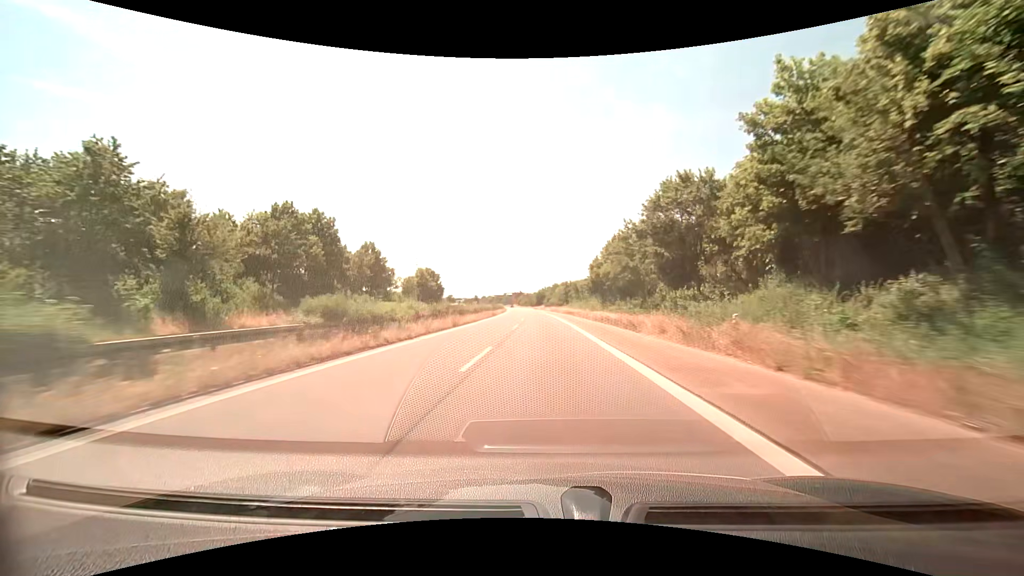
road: trunk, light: Day
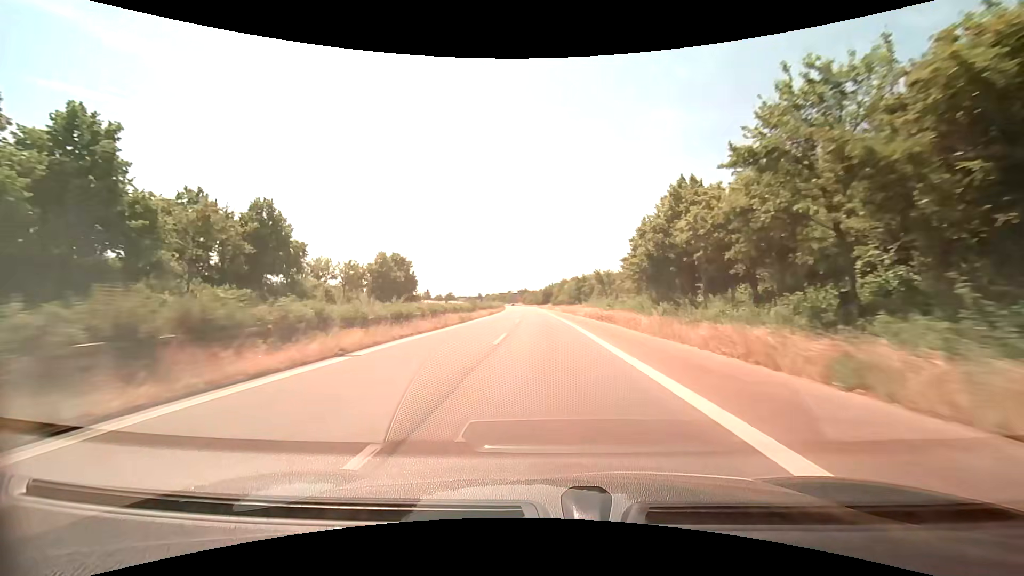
(-0.1, +29.4) m; -1°
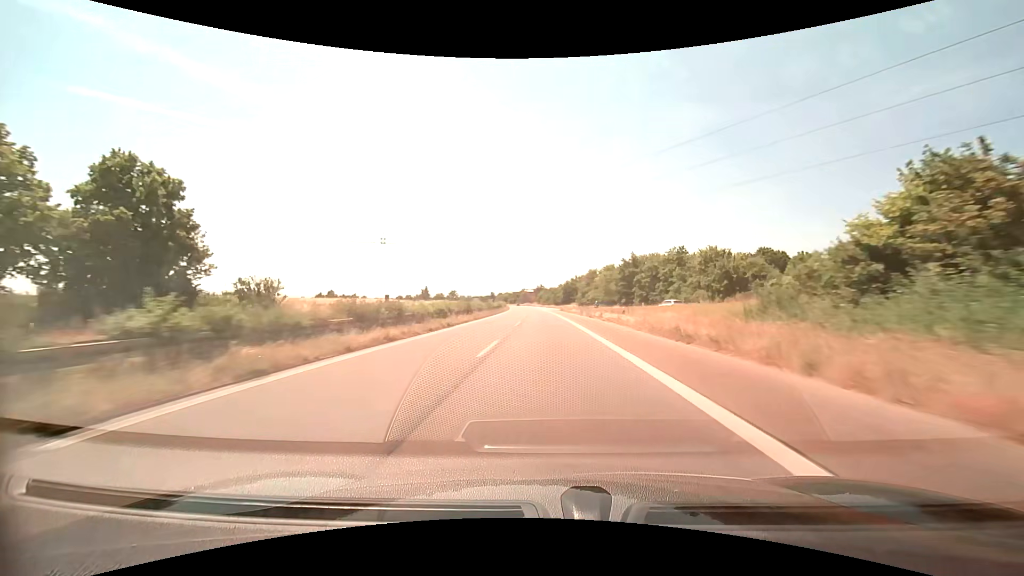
(-0.9, +58.3) m; -2°
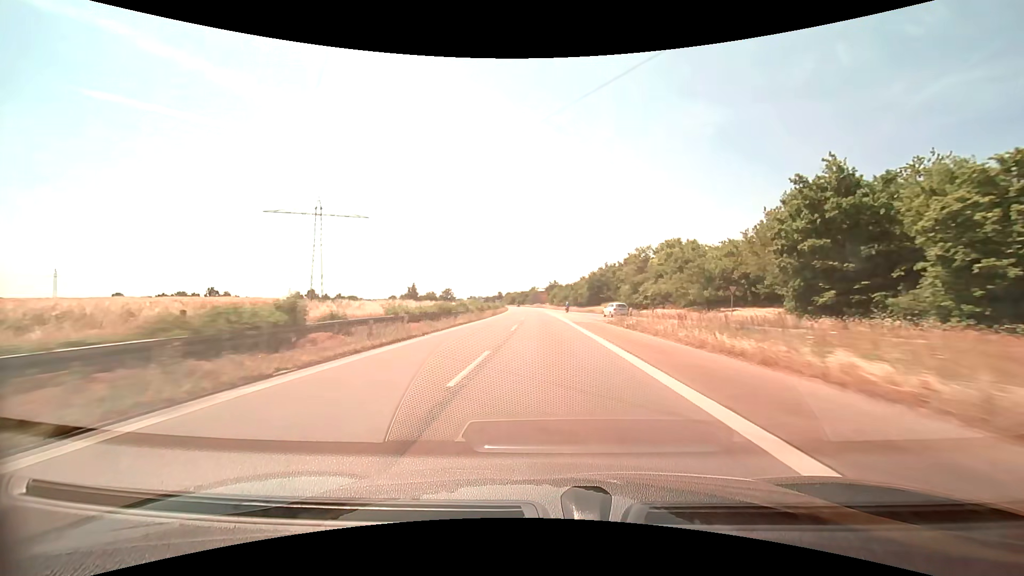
(-0.6, +58.1) m; -2°
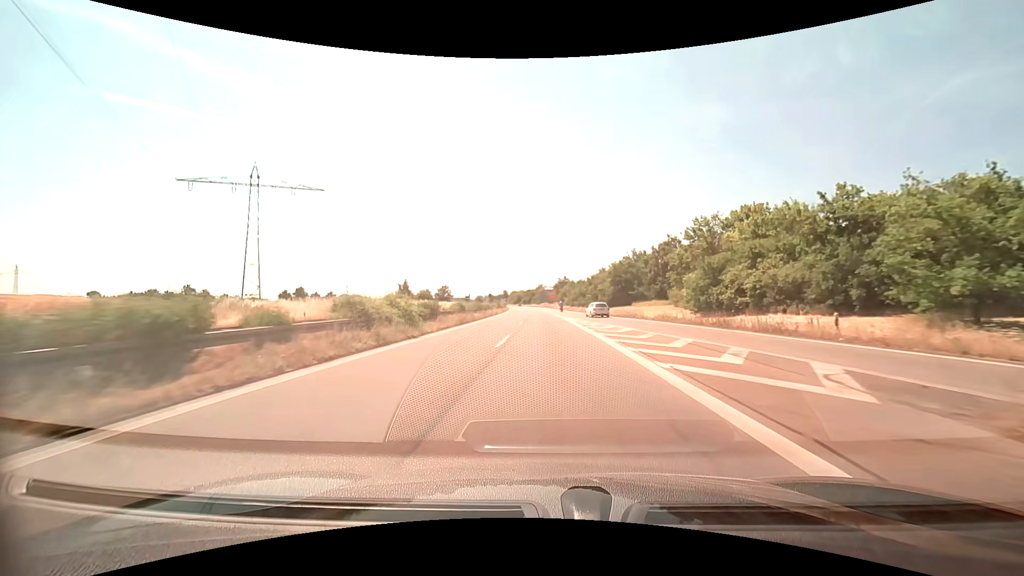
(-0.2, +28.9) m; -1°
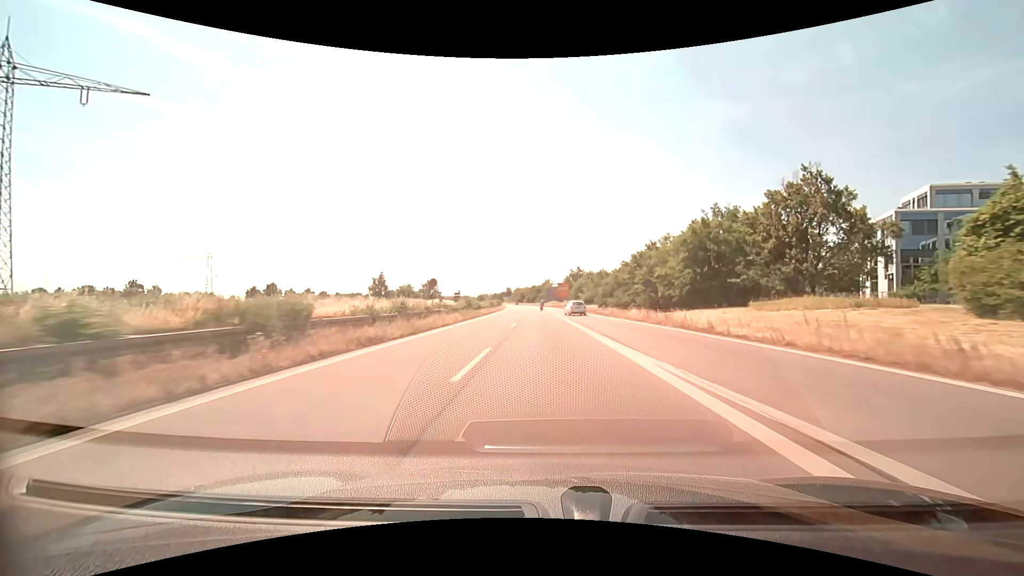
(-0.3, +42.9) m; -1°
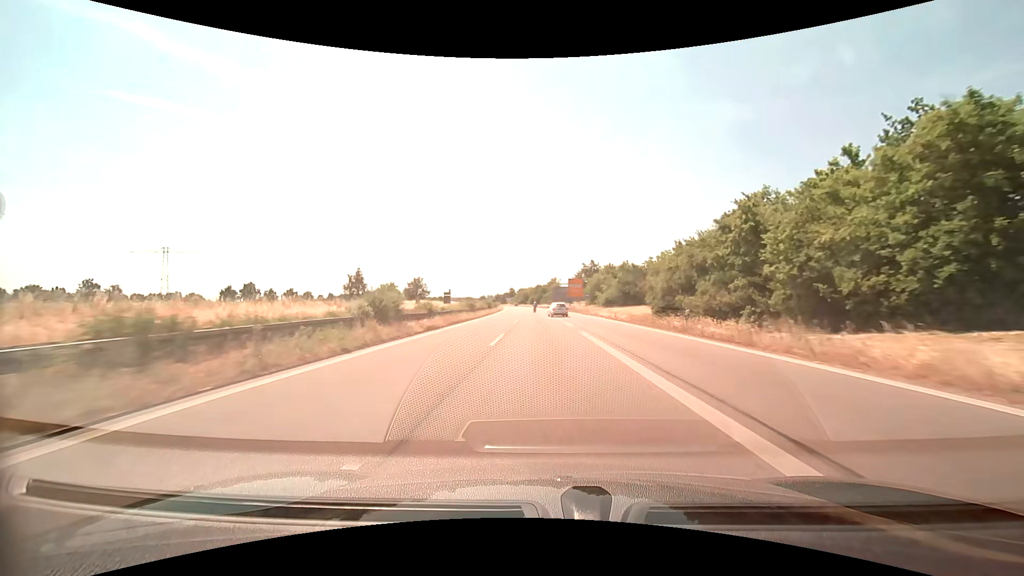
(-0.1, +28.0) m; -1°
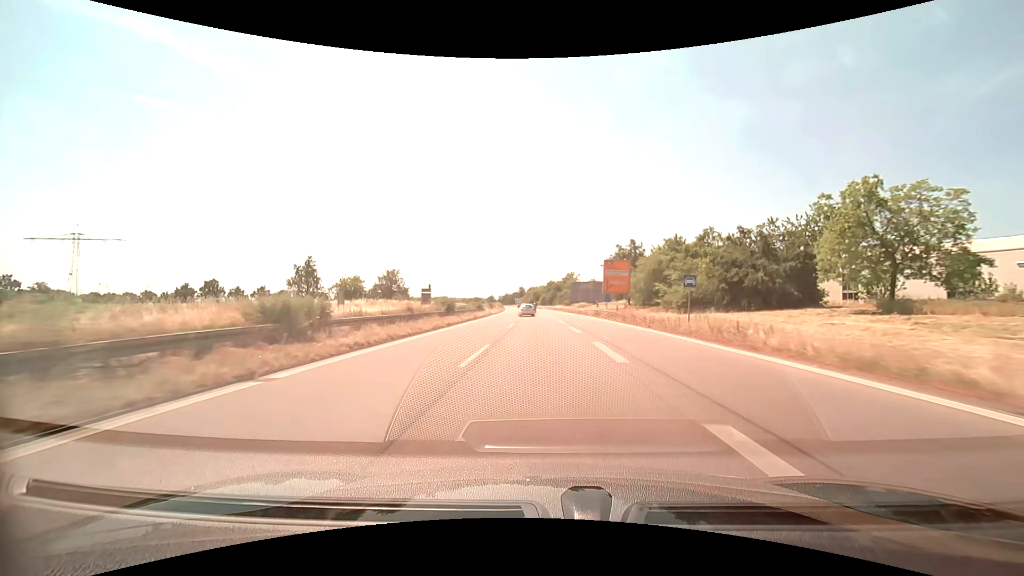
(-0.4, +41.5) m; -1°
(0, +10) (0, +20) (0, +30) (-1, +40) (-1, +50) (-1, +60) (-2, +70) (-2, +80) (-3, +90) (-3, +100) m
